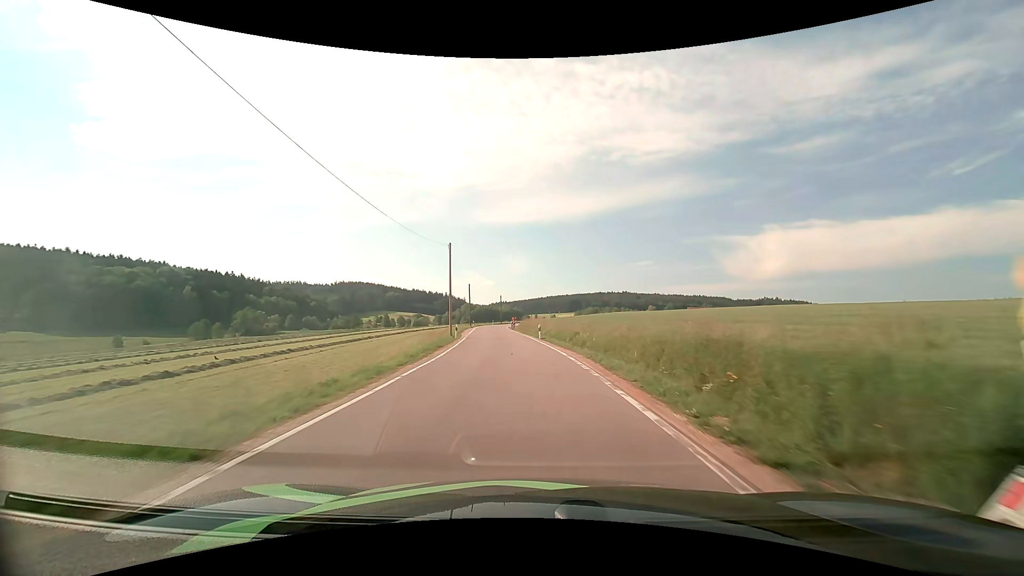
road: tertiary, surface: asphalt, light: Day
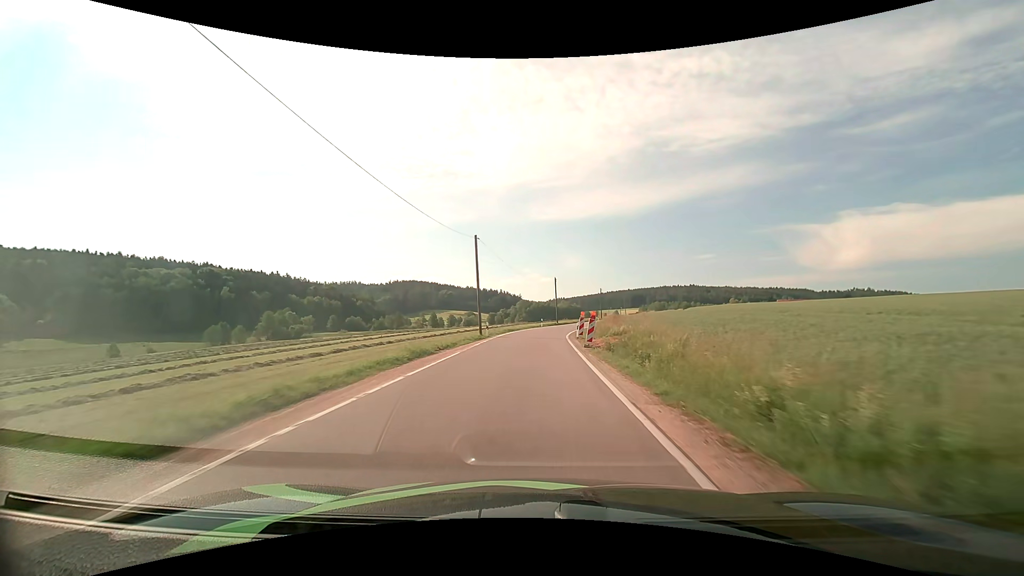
(-2.8, +44.5) m; -6°
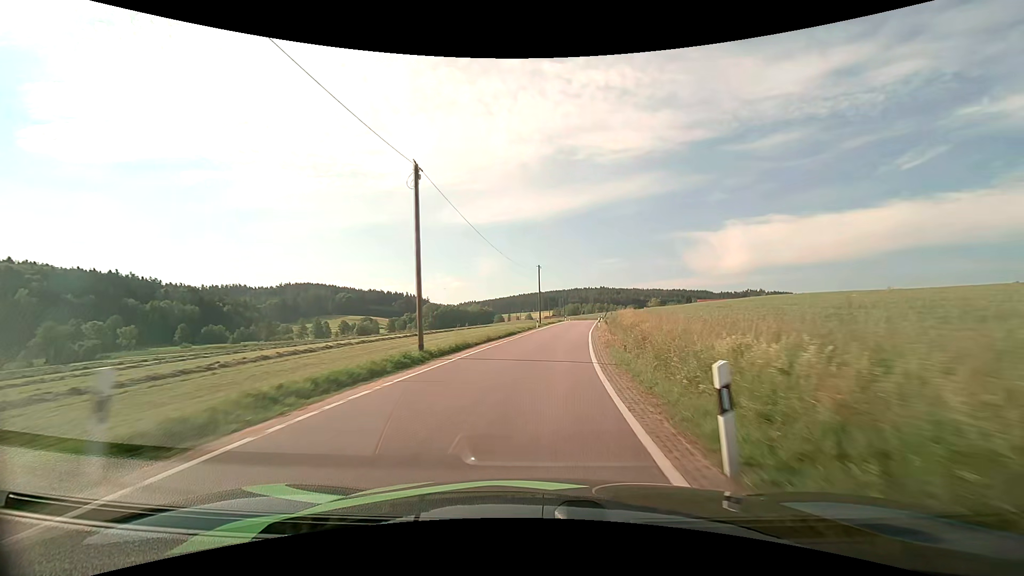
(+3.1, +54.0) m; +10°
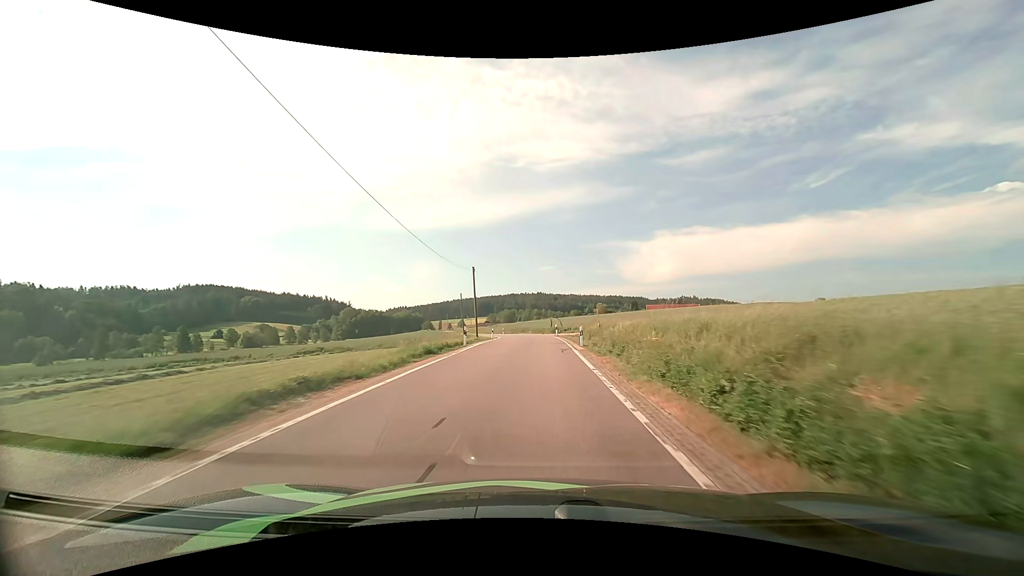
(+4.8, +56.6) m; +7°
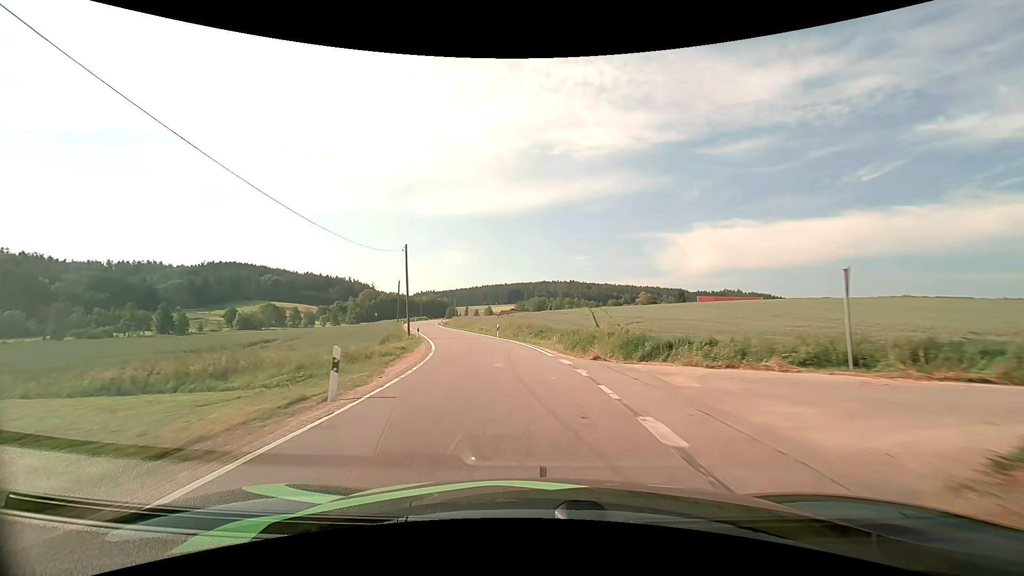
(-0.3, +42.2) m; -4°
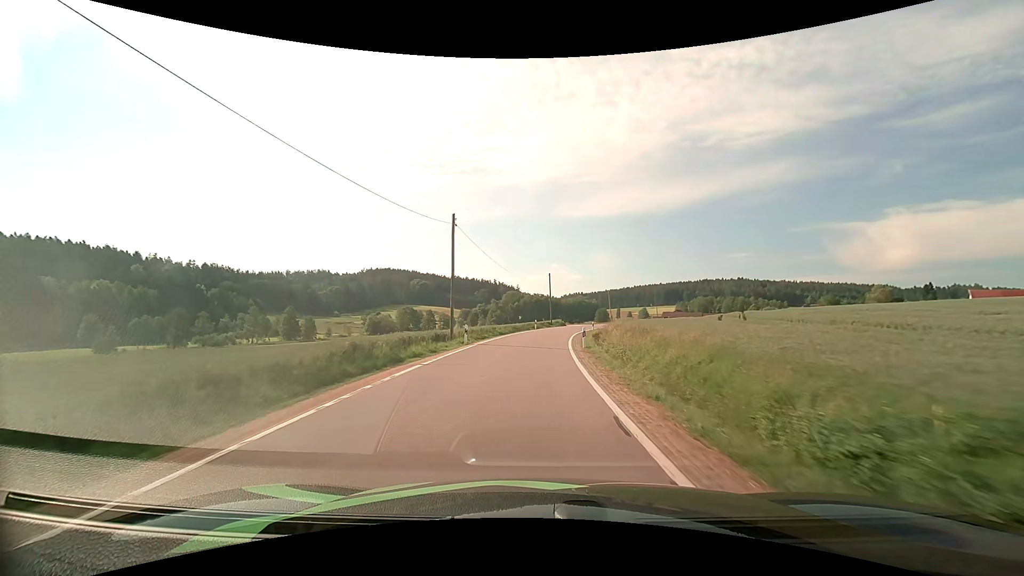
(-9.0, +50.8) m; -17°
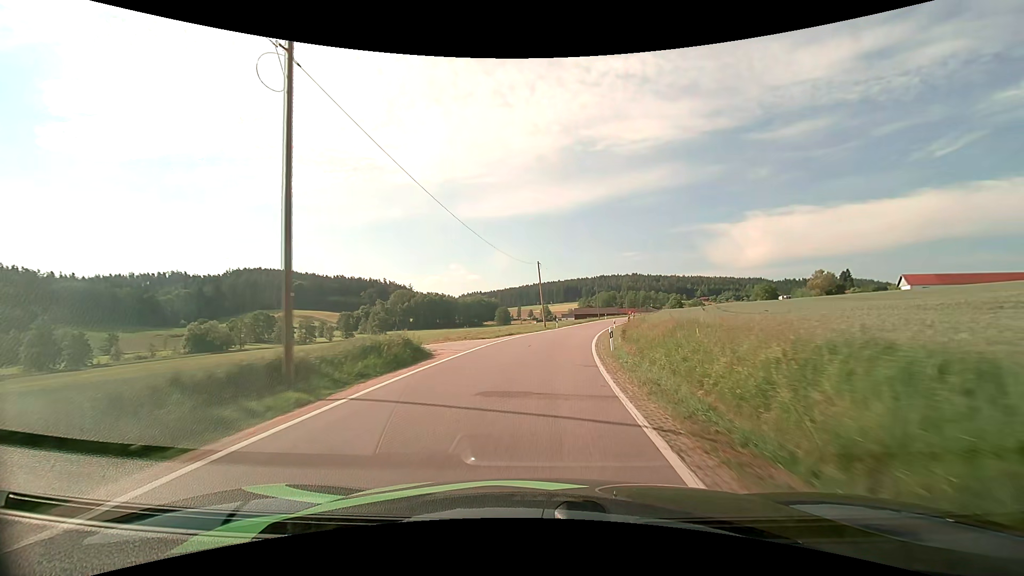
(+3.8, +52.9) m; +11°
